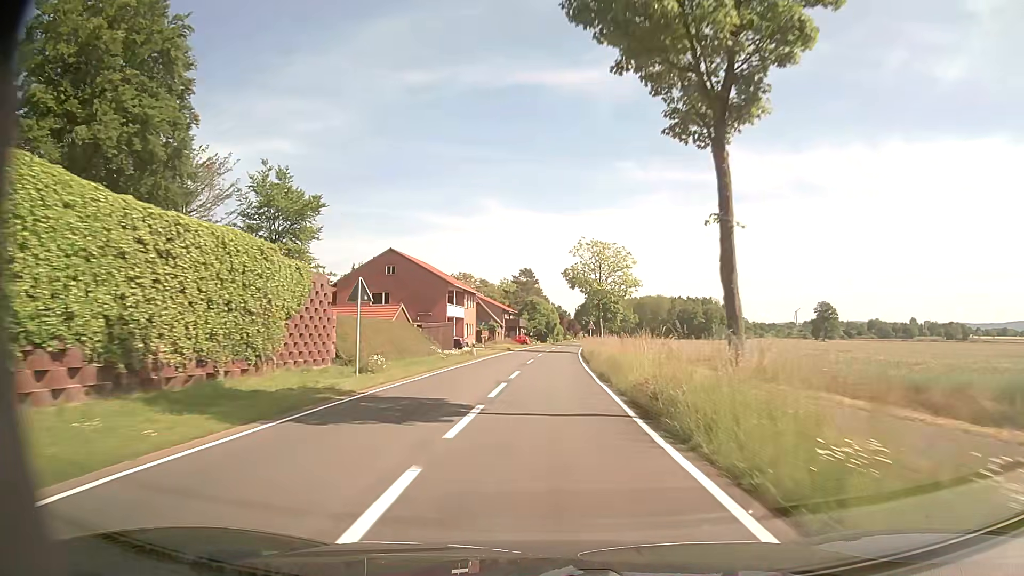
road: tertiary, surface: asphalt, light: Day
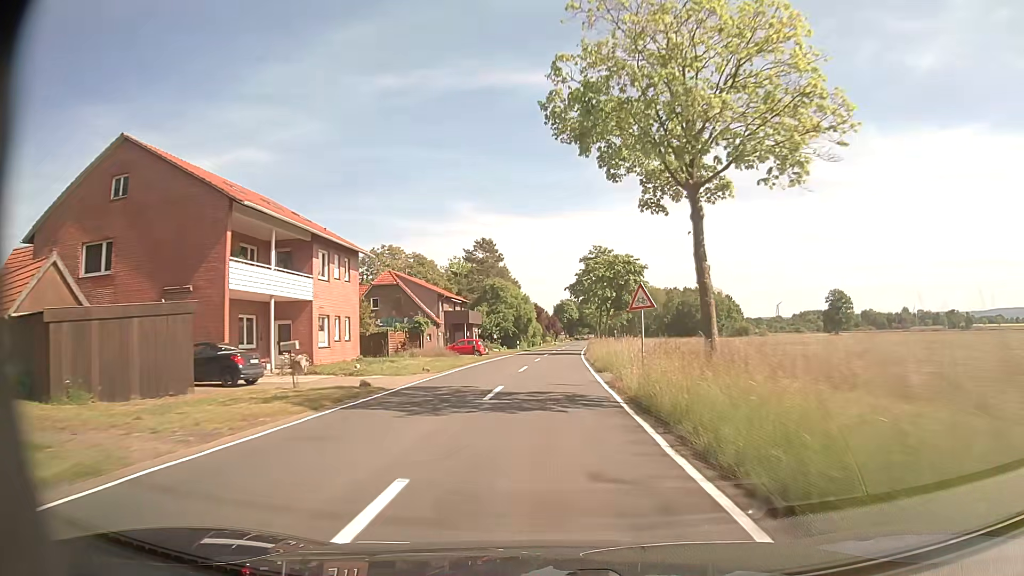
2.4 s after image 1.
(+0.9, +43.2) m; +2°
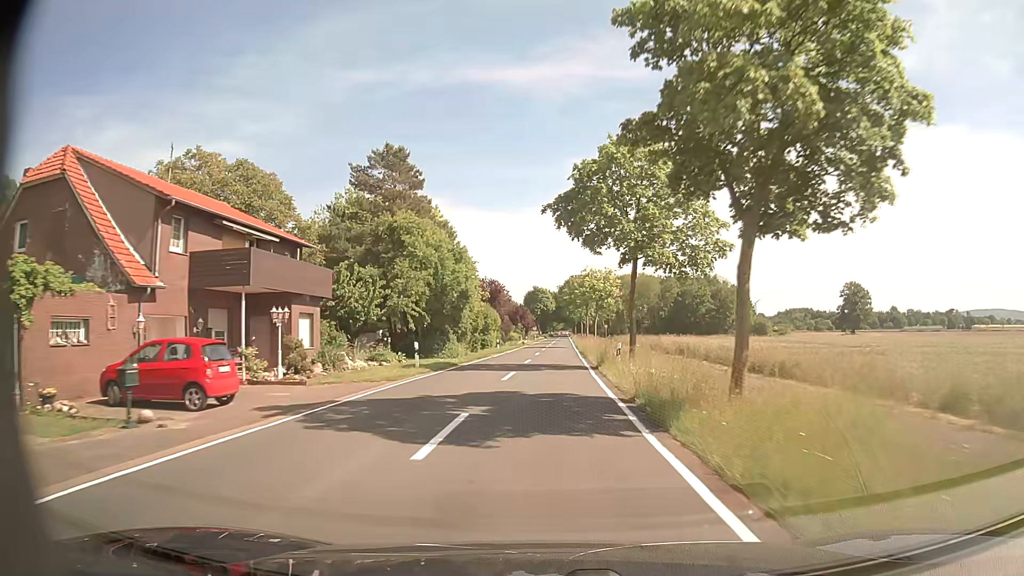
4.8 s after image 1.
(+1.1, +43.1) m; +3°
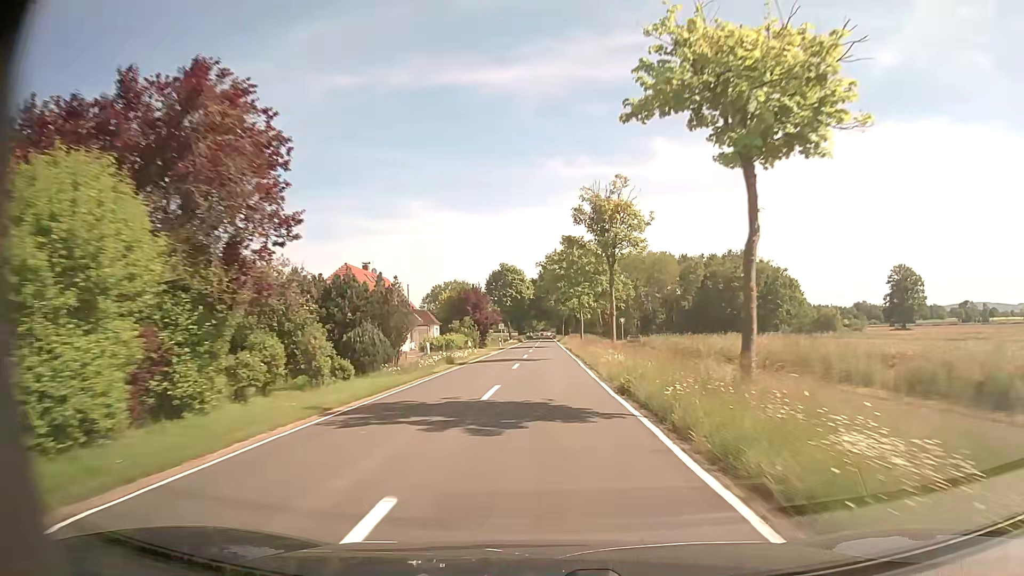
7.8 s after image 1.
(+0.7, +53.9) m; +1°
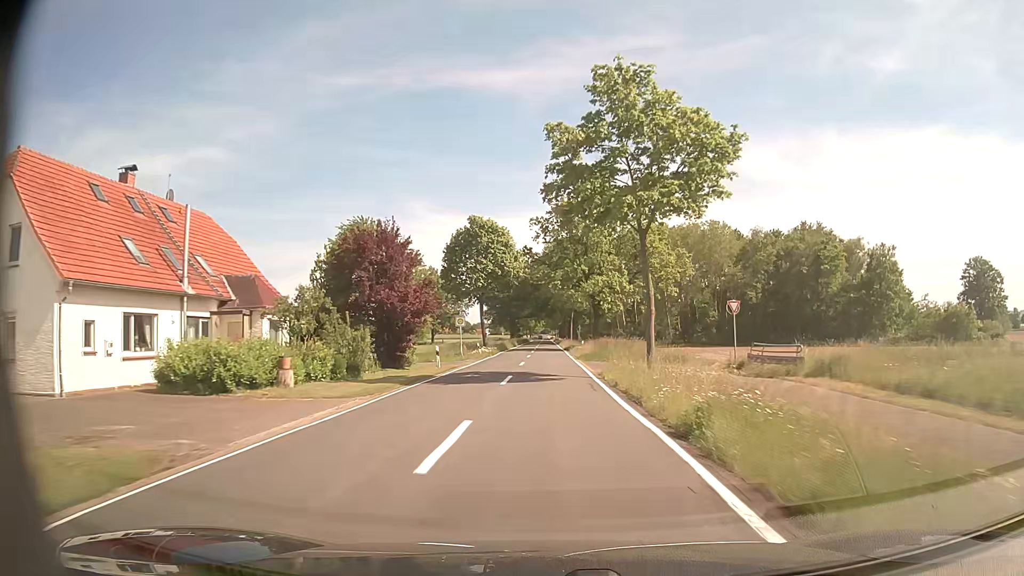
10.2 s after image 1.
(+0.2, +43.1) m; 0°
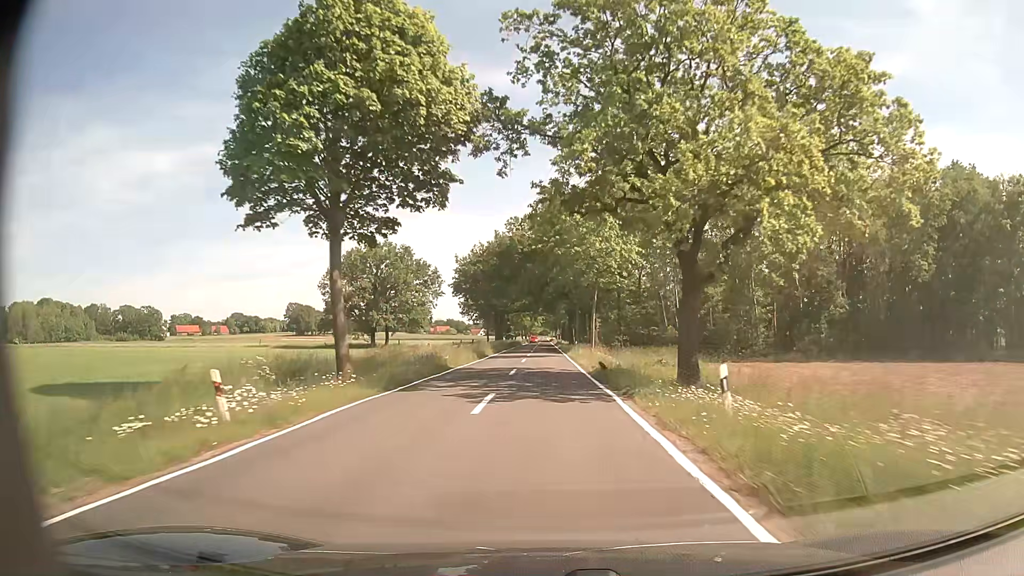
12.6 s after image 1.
(+0.1, +43.1) m; 0°
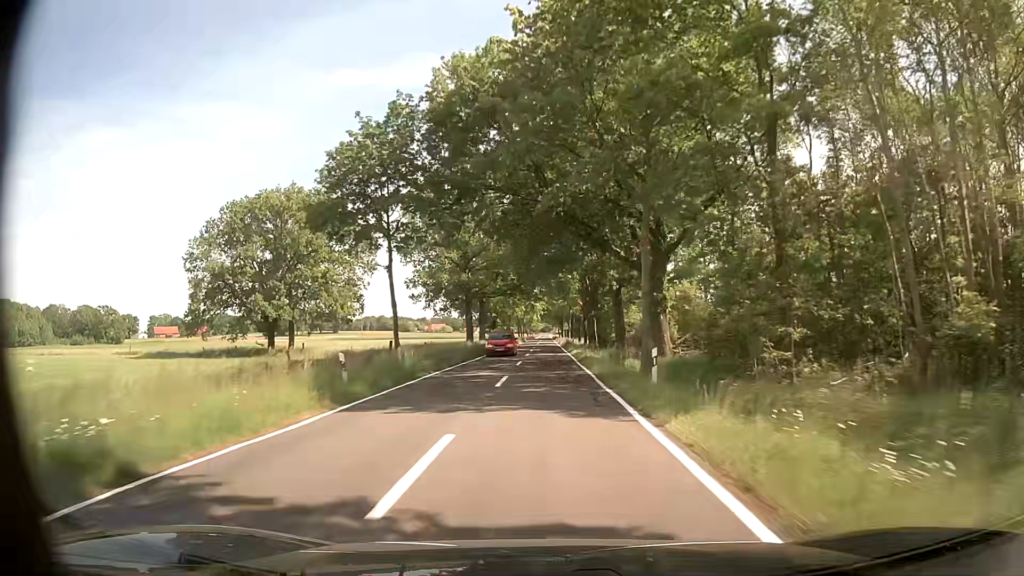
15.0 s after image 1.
(-0.1, +43.0) m; 0°
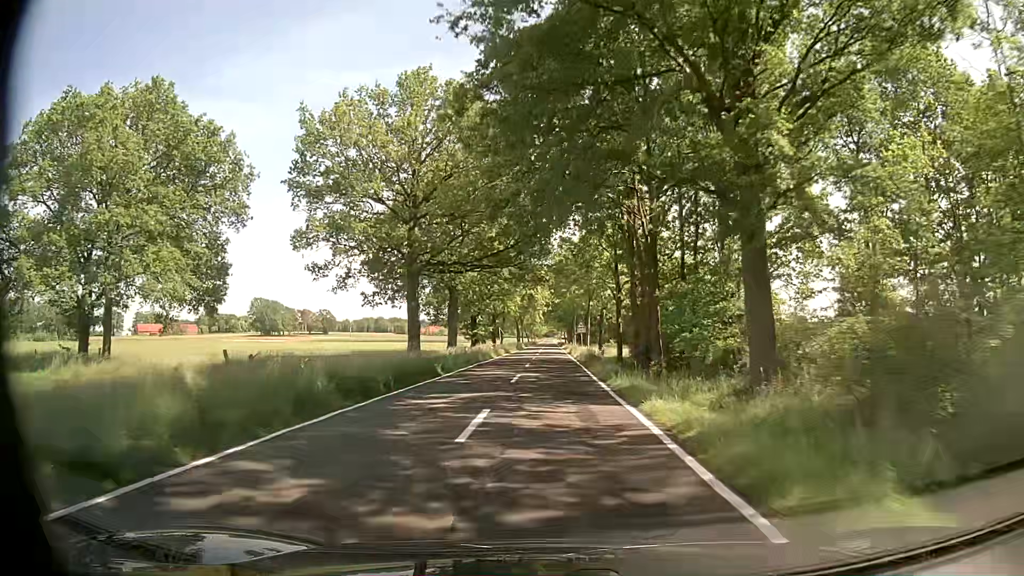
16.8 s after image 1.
(-0.2, +32.2) m; -1°
(0, +10) (0, +20) (0, +30) (0, +40) (0, +50) (0, +60) (+1, +70) (+1, +80) (+1, +90) (+1, +100) m
